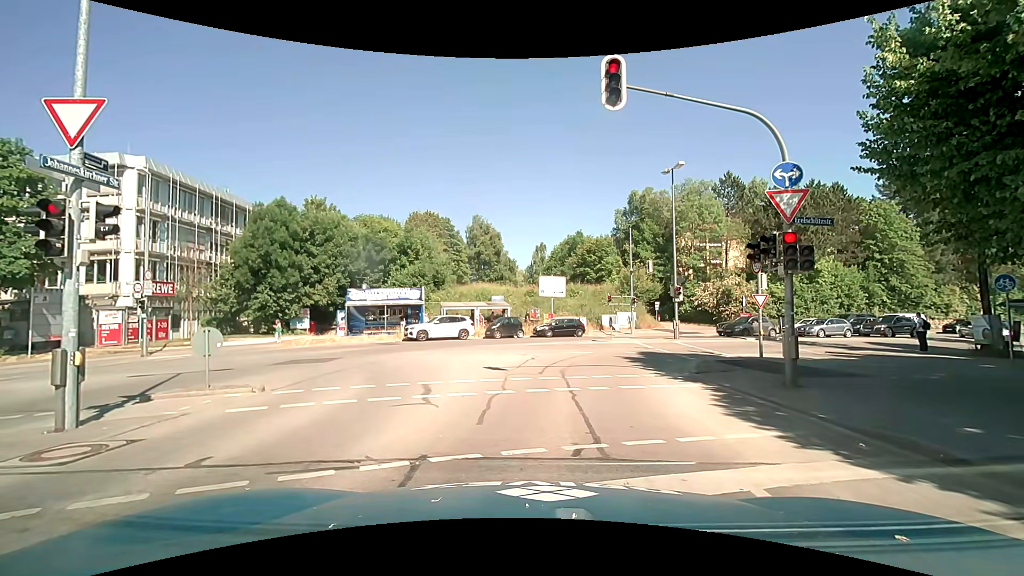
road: secondary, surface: asphalt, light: Day
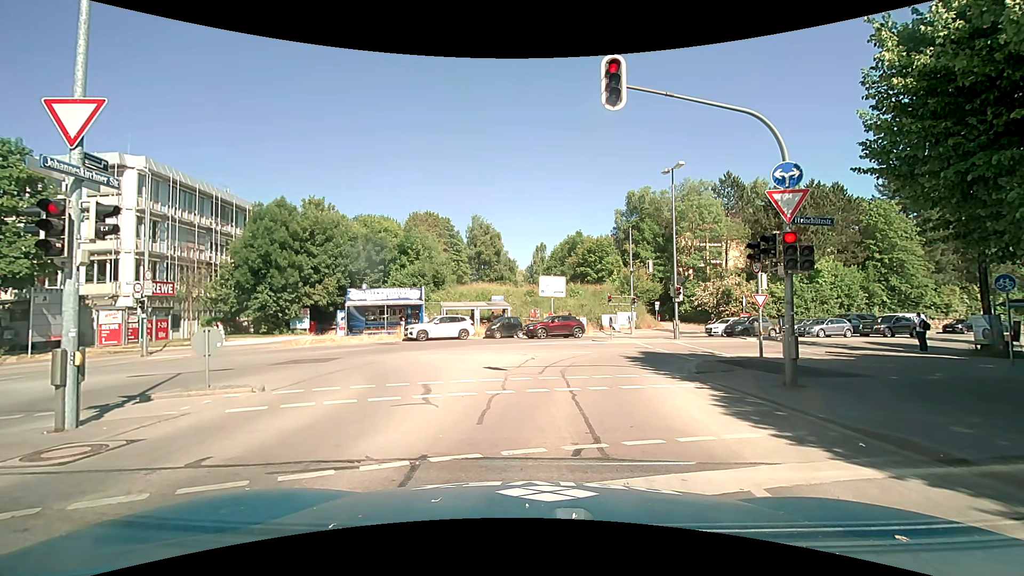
(0.0, 0.0) m; 0°
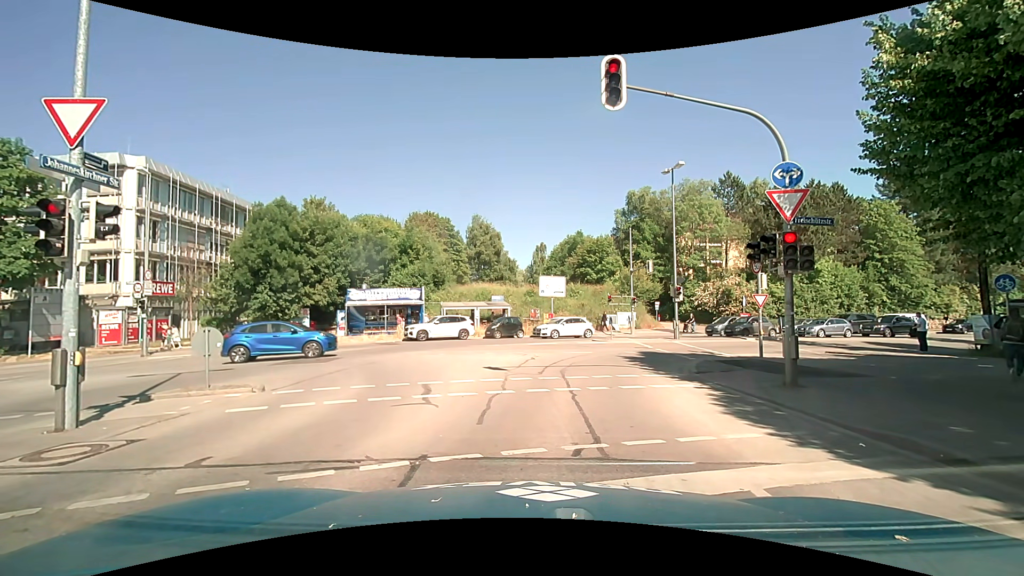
(0.0, 0.0) m; 0°
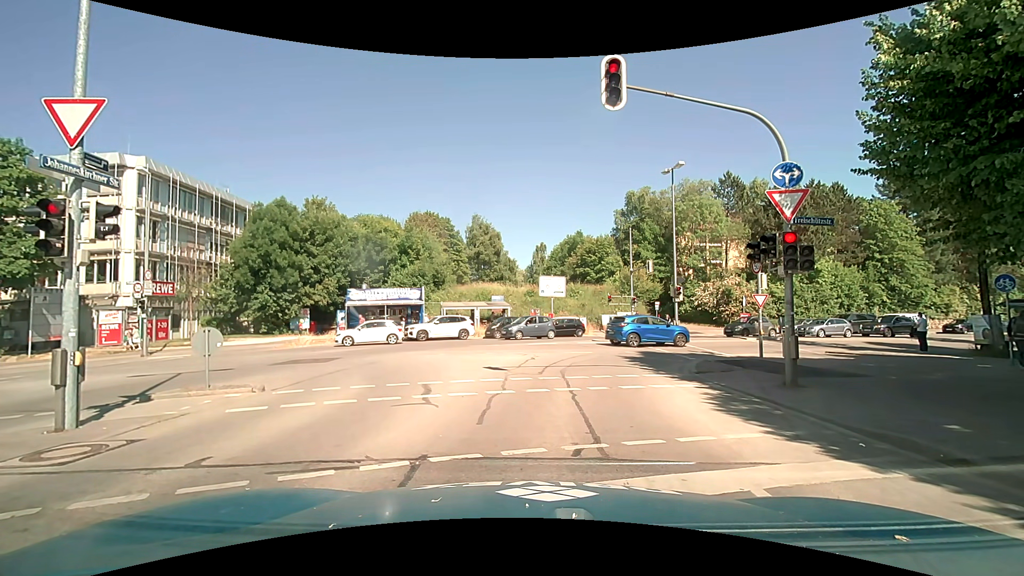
(0.0, 0.0) m; 0°
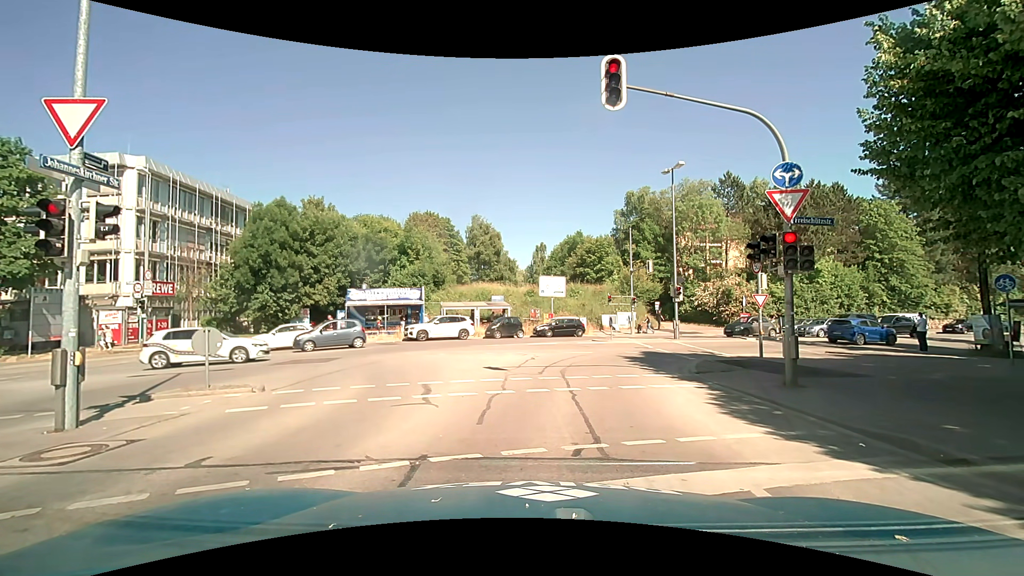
(0.0, 0.0) m; 0°
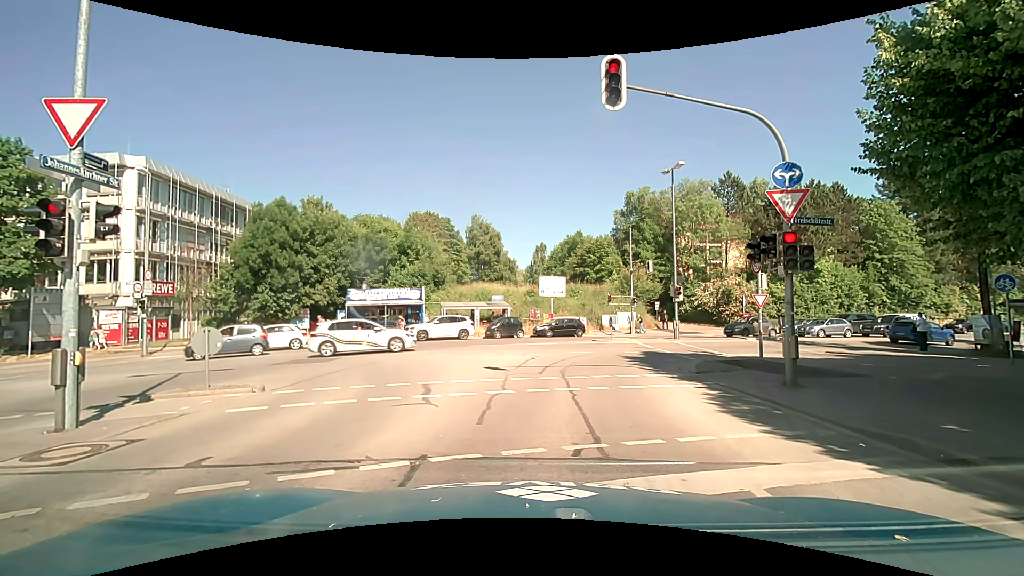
(0.0, 0.0) m; 0°
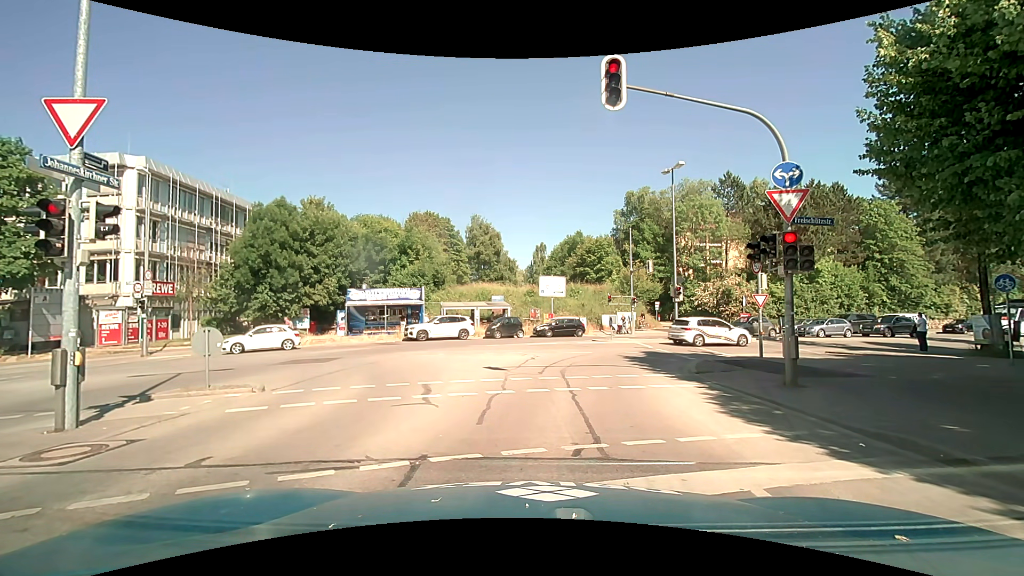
(0.0, 0.0) m; 0°
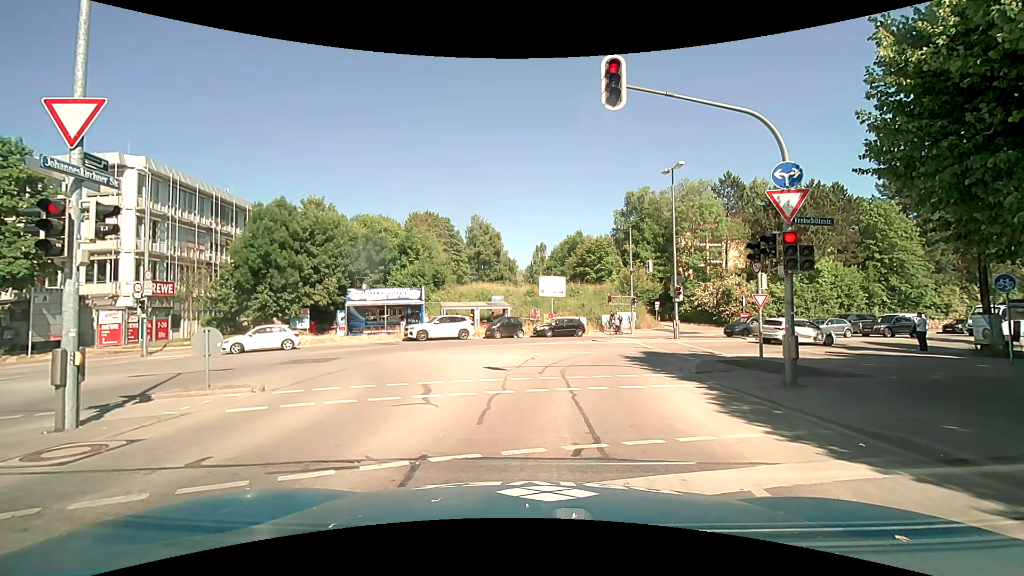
(0.0, 0.0) m; 0°
